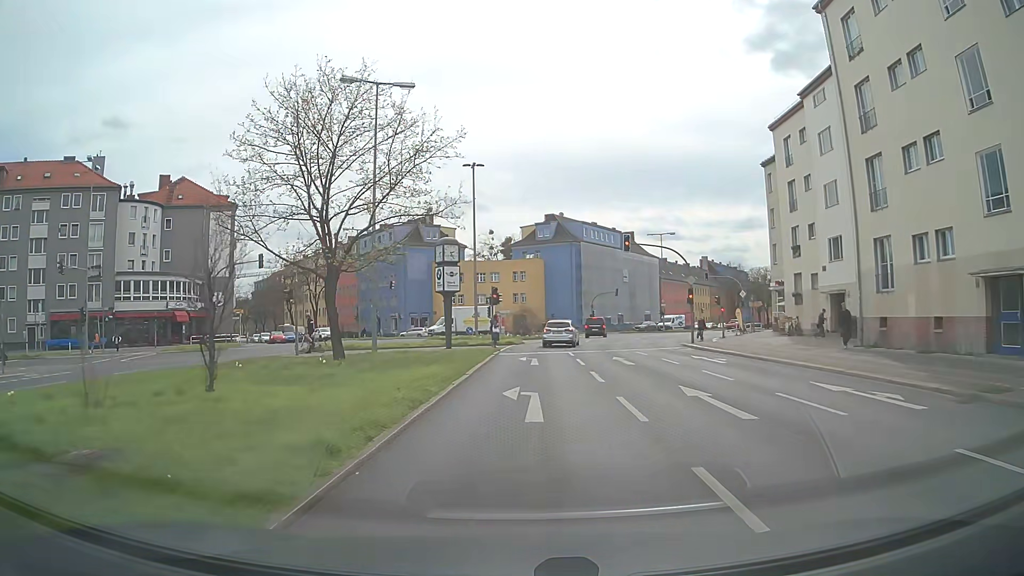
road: secondary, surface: asphalt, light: Day
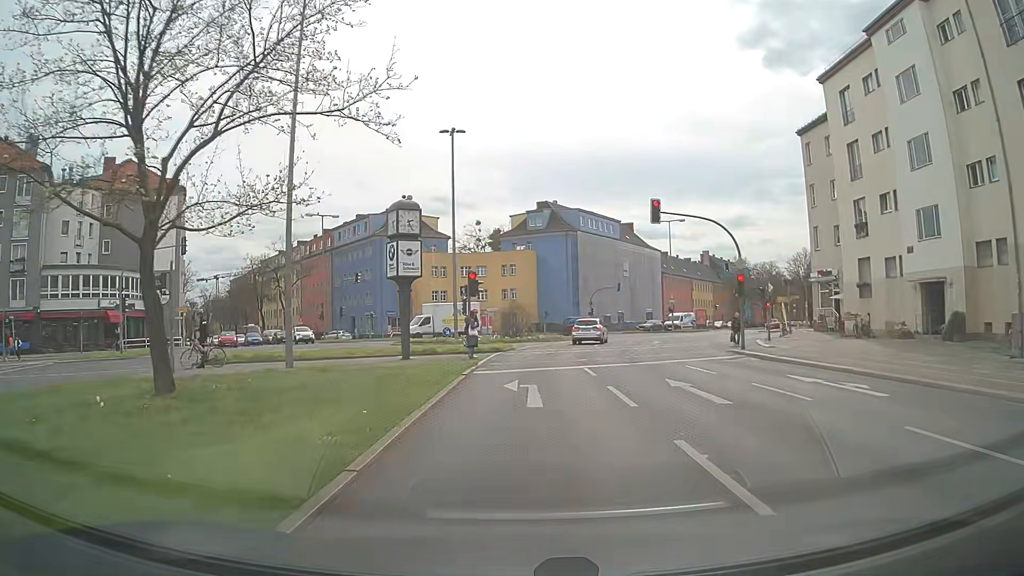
(+0.1, +10.5) m; +1°
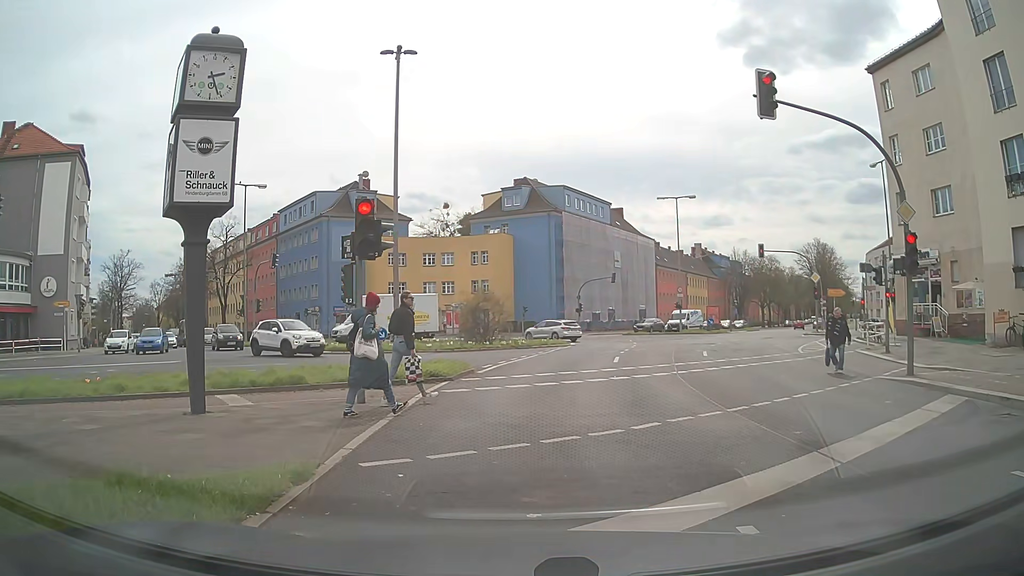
(+0.1, +14.1) m; +1°
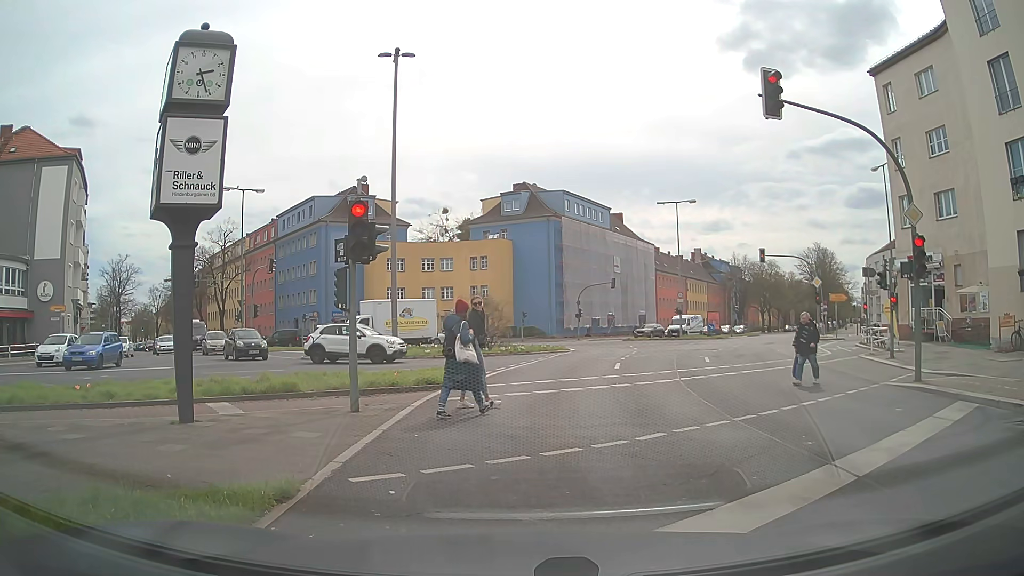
(0.0, +0.4) m; 0°
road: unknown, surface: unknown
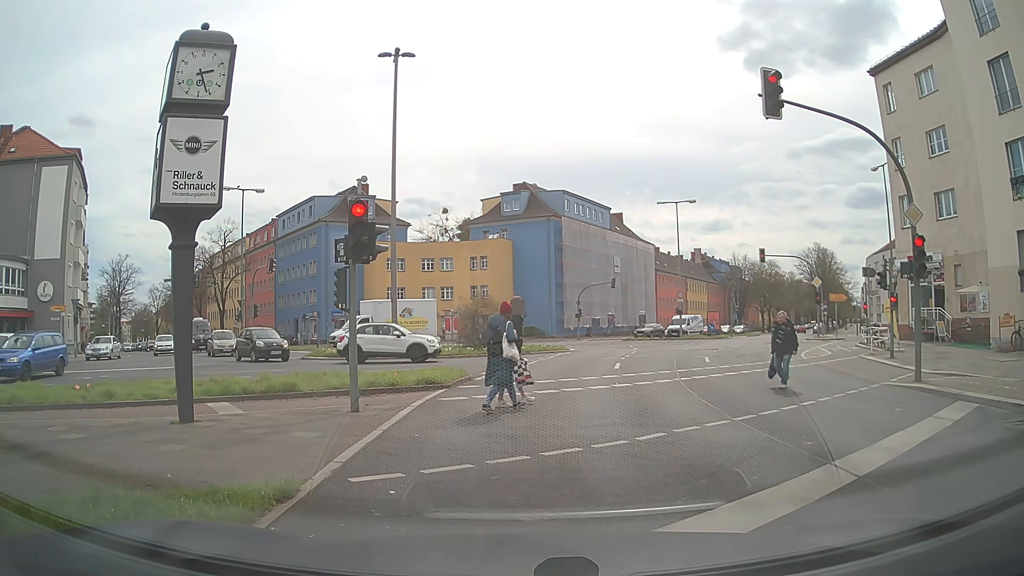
(0.0, 0.0) m; 0°
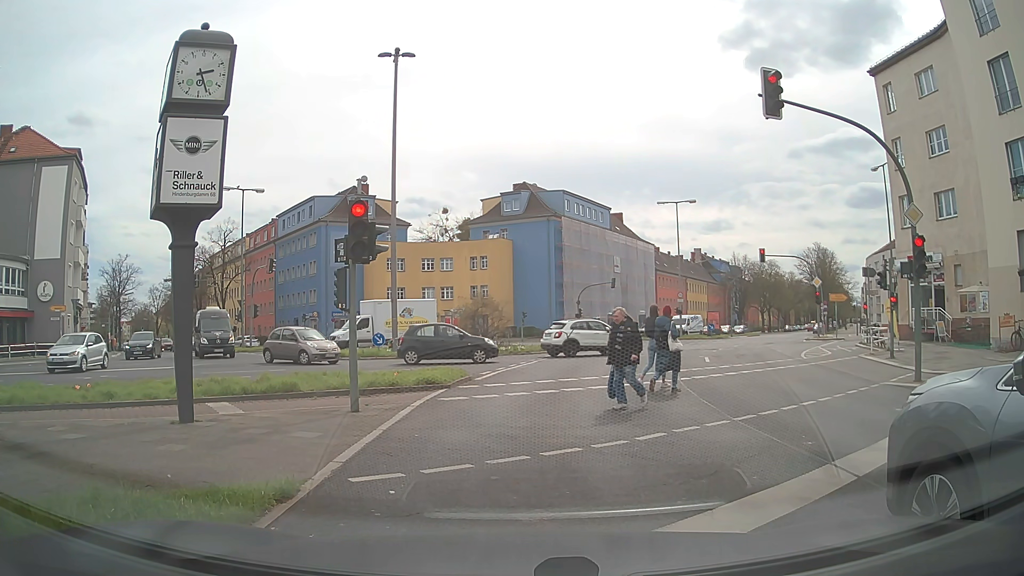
(0.0, 0.0) m; 0°
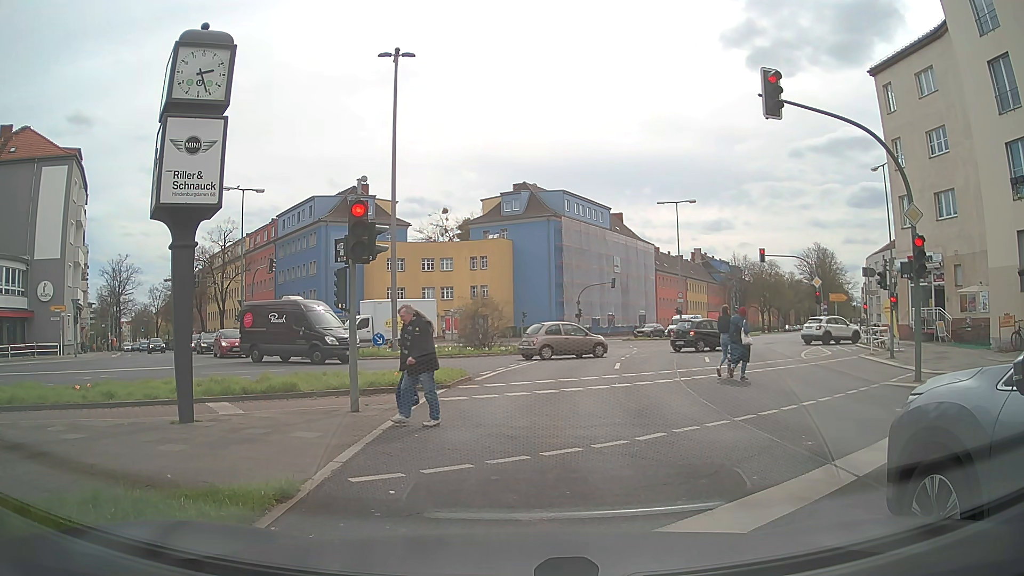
(0.0, 0.0) m; 0°
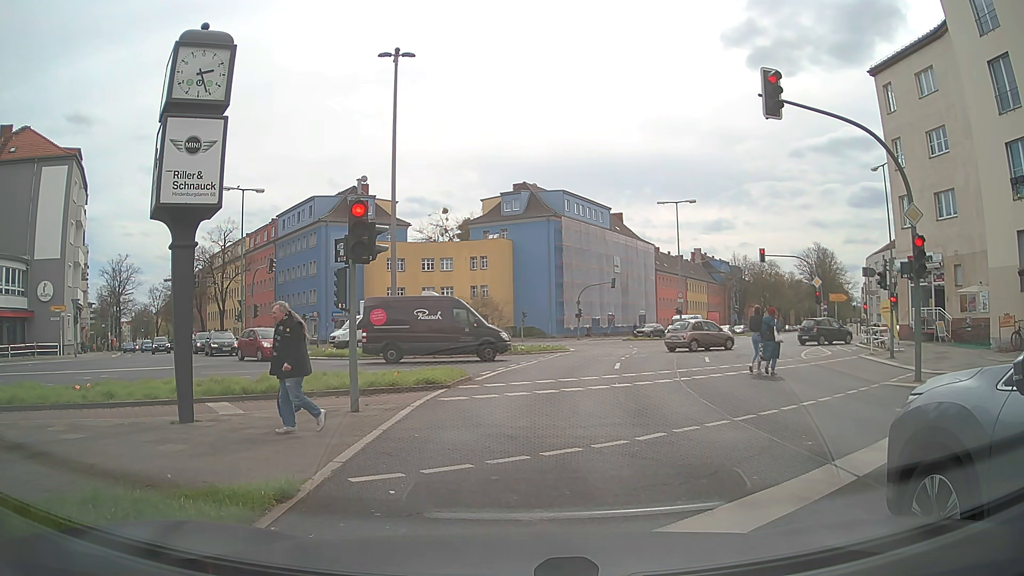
(0.0, 0.0) m; 0°
